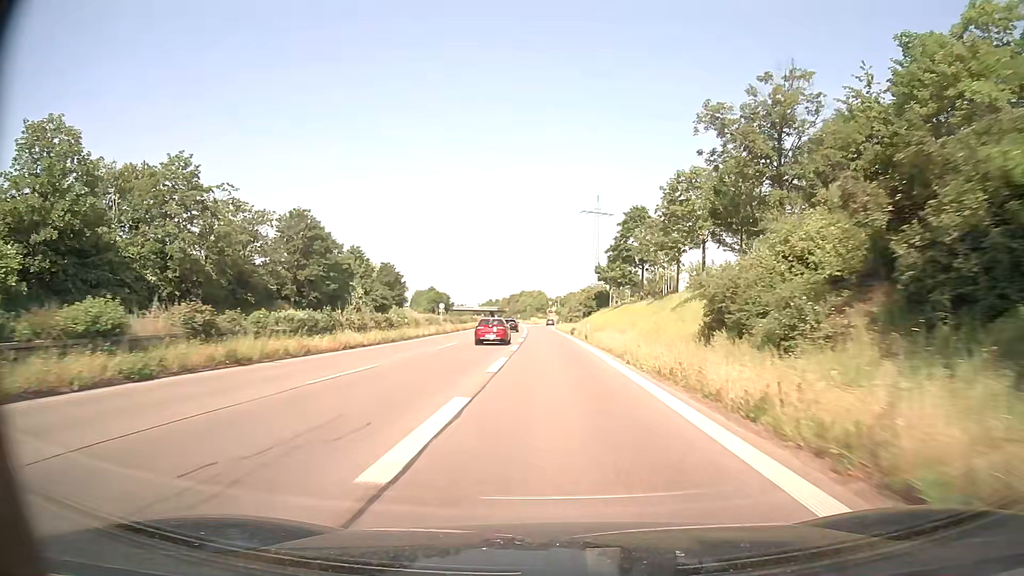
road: trunk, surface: asphalt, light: Day
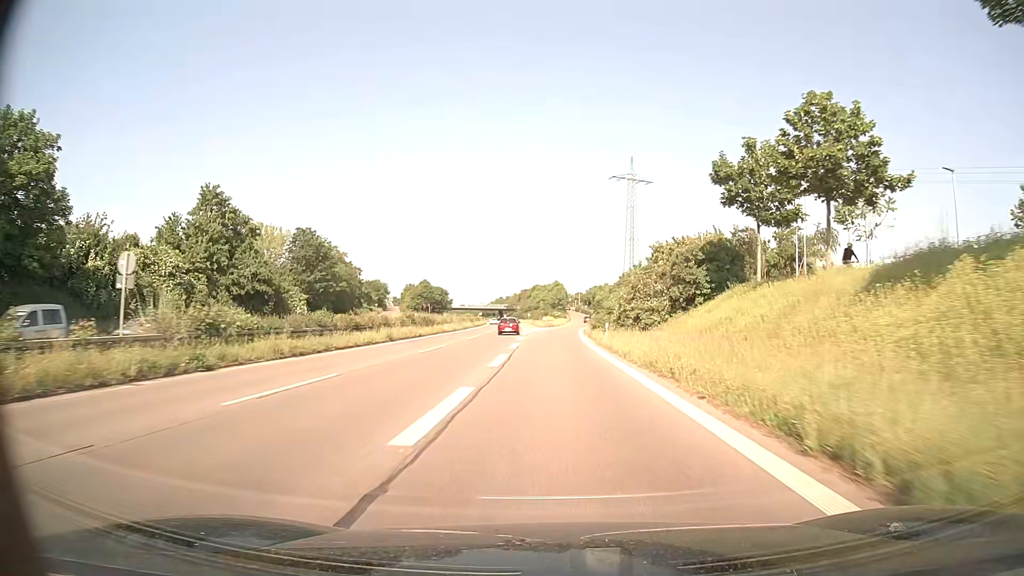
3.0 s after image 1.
(-0.6, +58.7) m; -1°
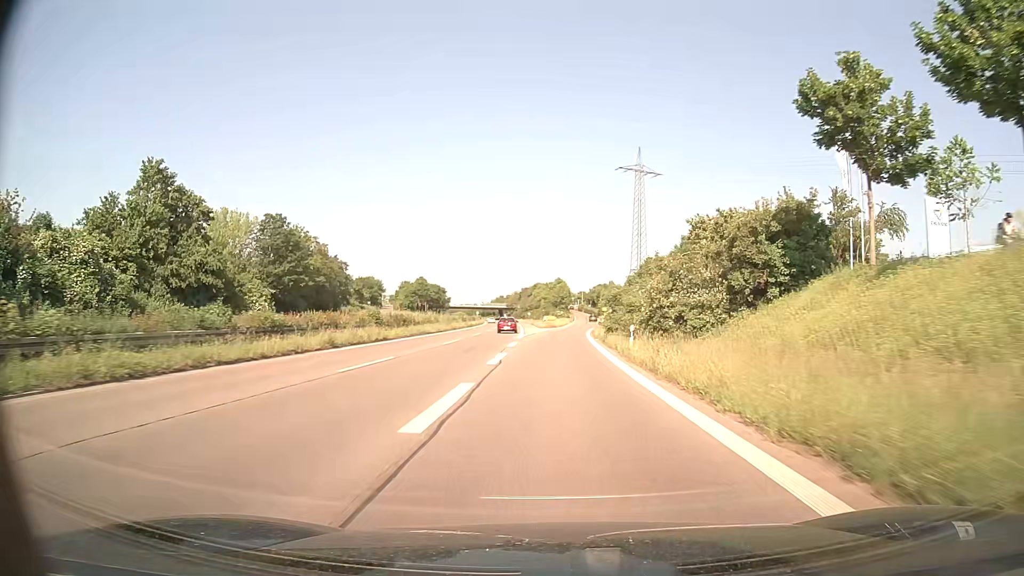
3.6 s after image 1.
(0.0, +11.3) m; 0°
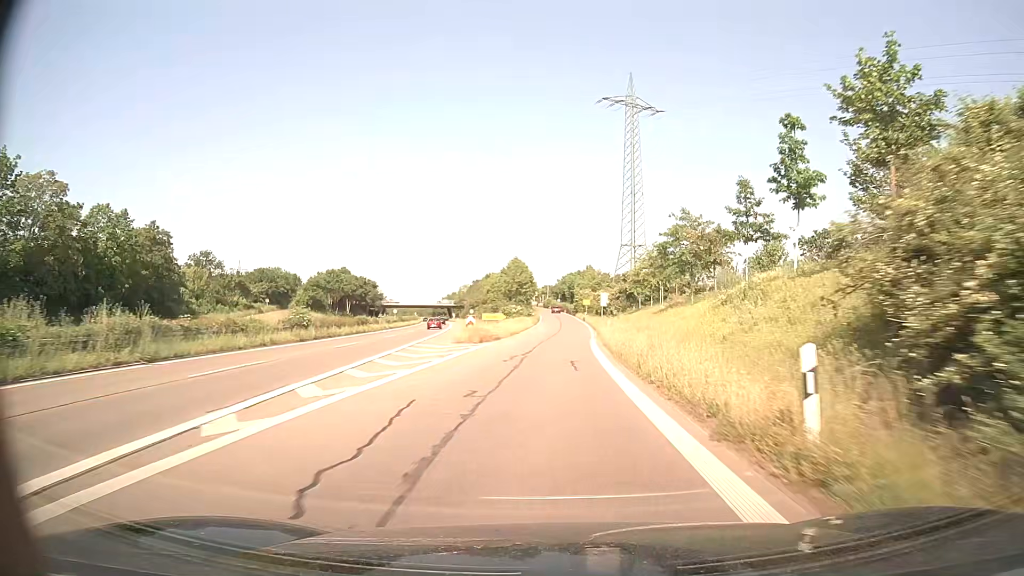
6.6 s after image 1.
(+1.1, +55.2) m; +3°
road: trunk_link
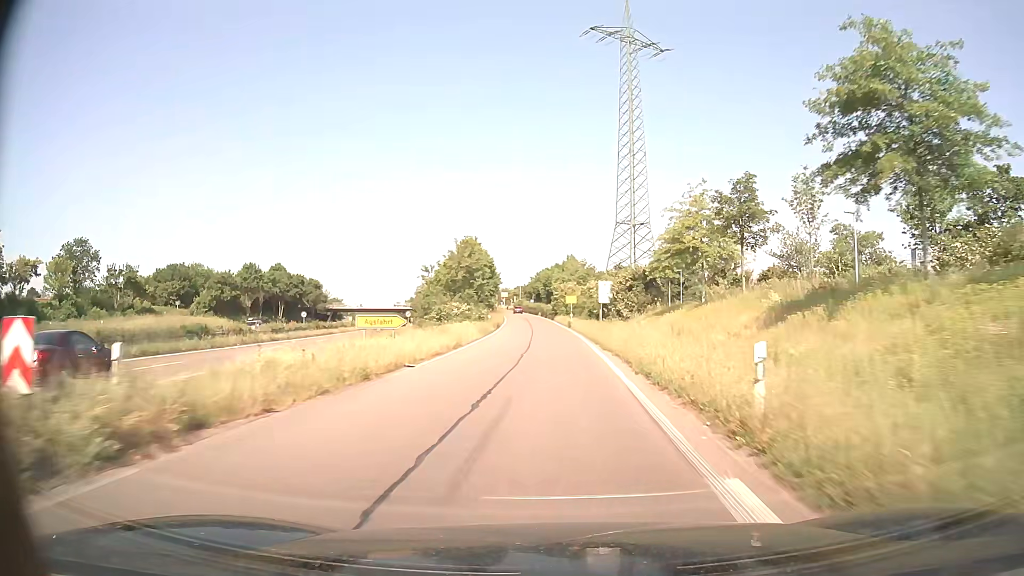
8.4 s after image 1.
(+0.7, +32.2) m; +2°
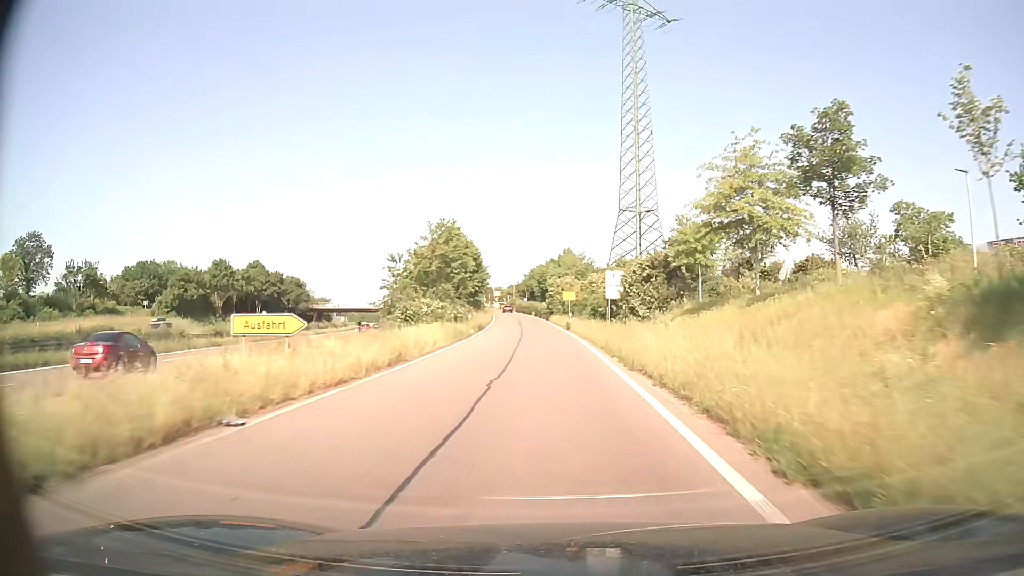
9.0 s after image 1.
(0.0, +10.4) m; 0°
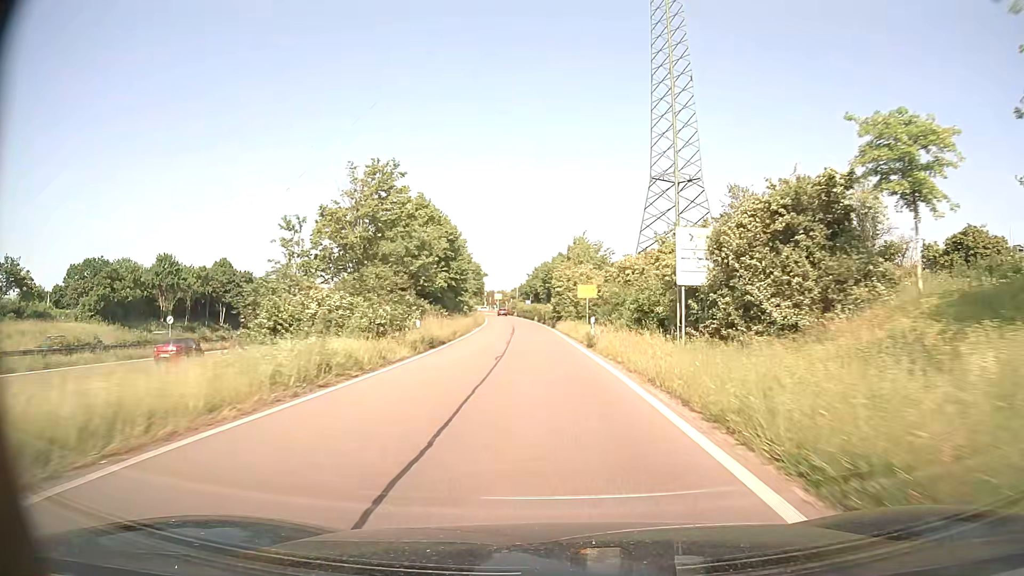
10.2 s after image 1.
(-0.1, +20.2) m; -1°
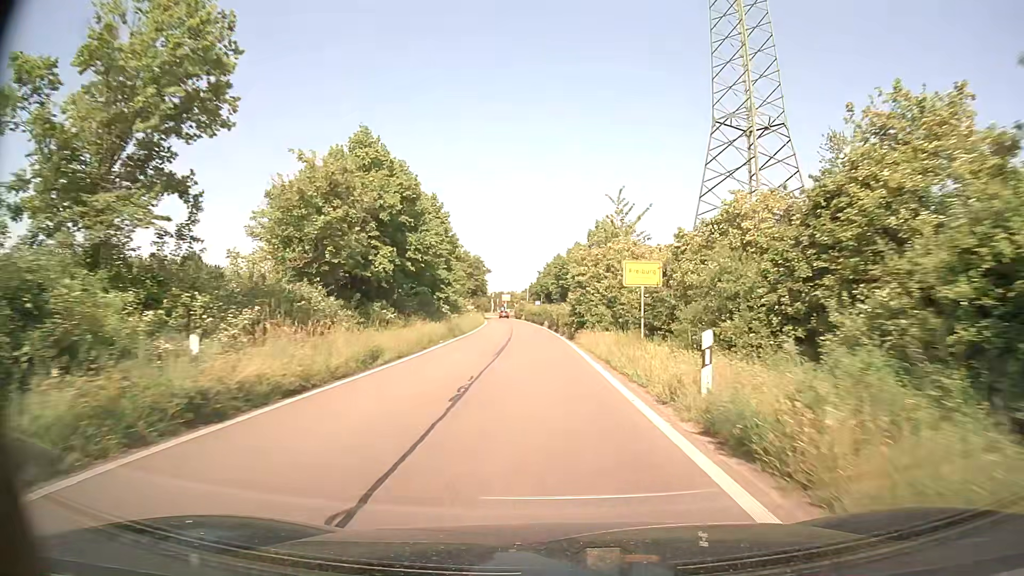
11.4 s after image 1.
(-0.2, +18.2) m; -1°
